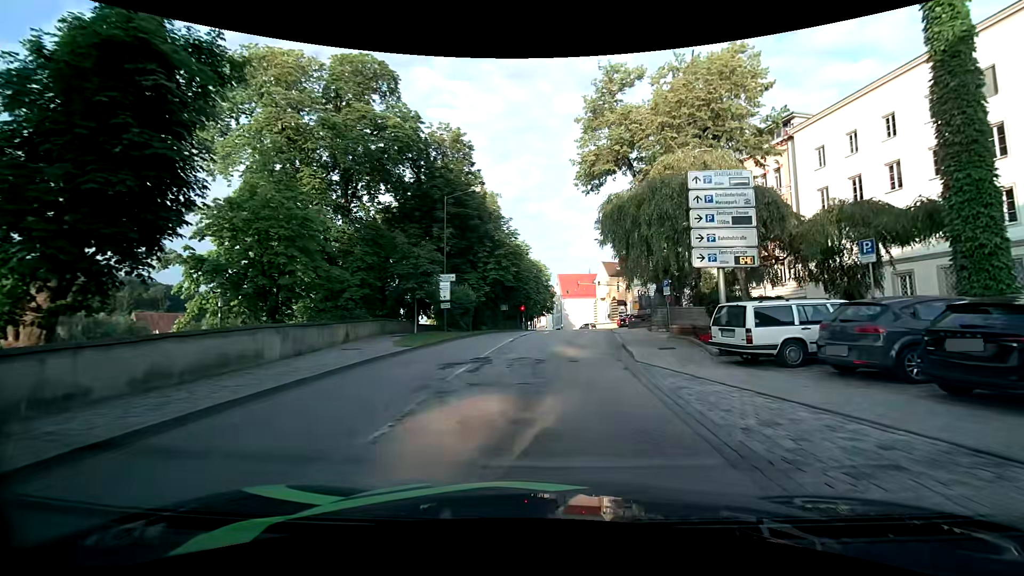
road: primary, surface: asphalt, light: Day
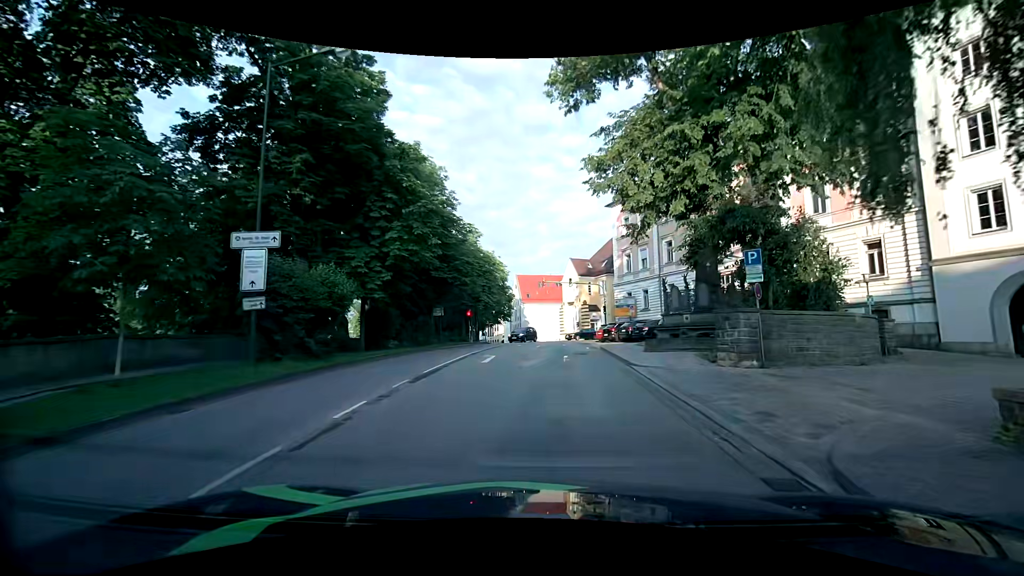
(+0.5, +17.0) m; +4°
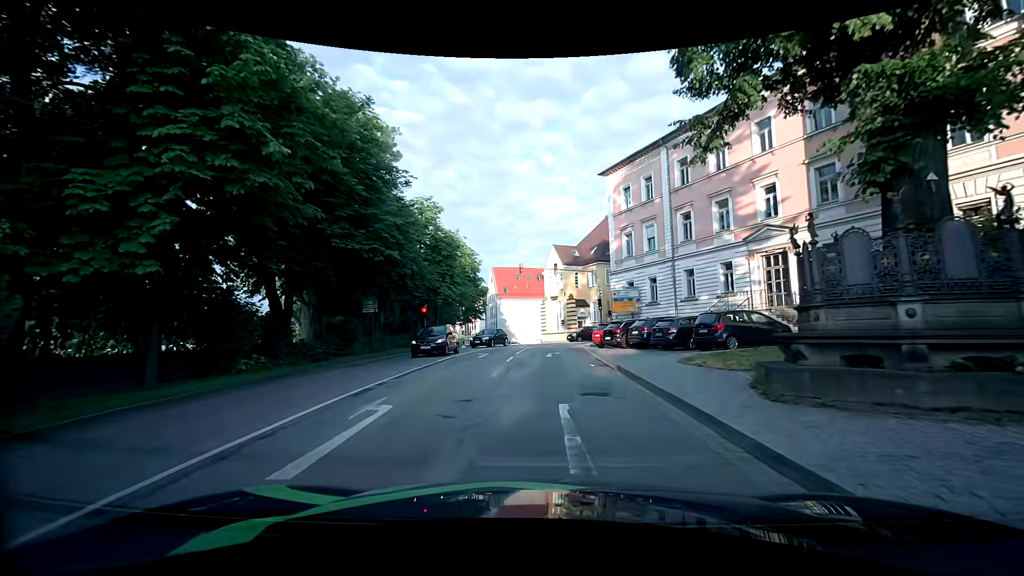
(+0.3, +11.6) m; +2°
